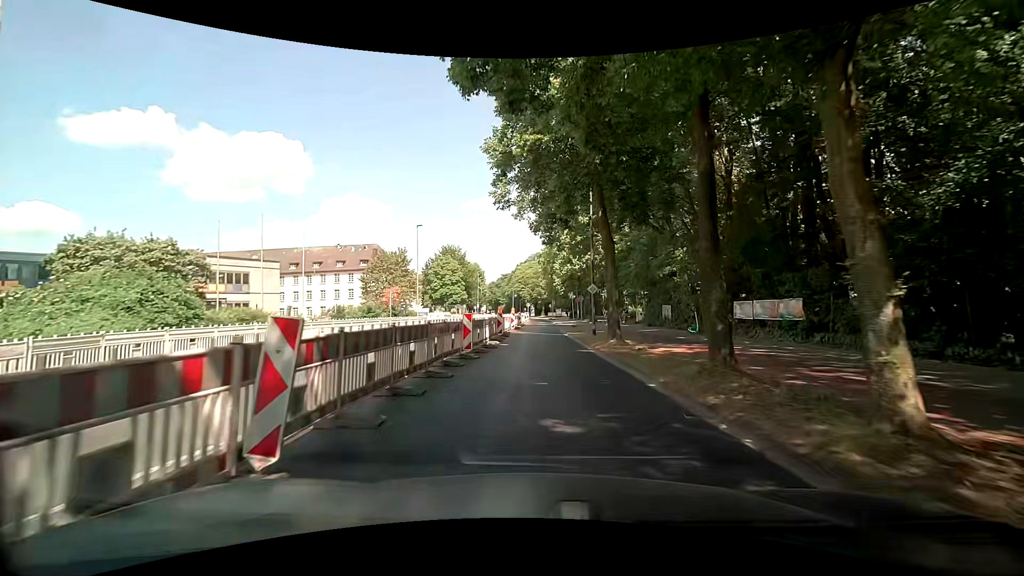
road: secondary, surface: asphalt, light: Day
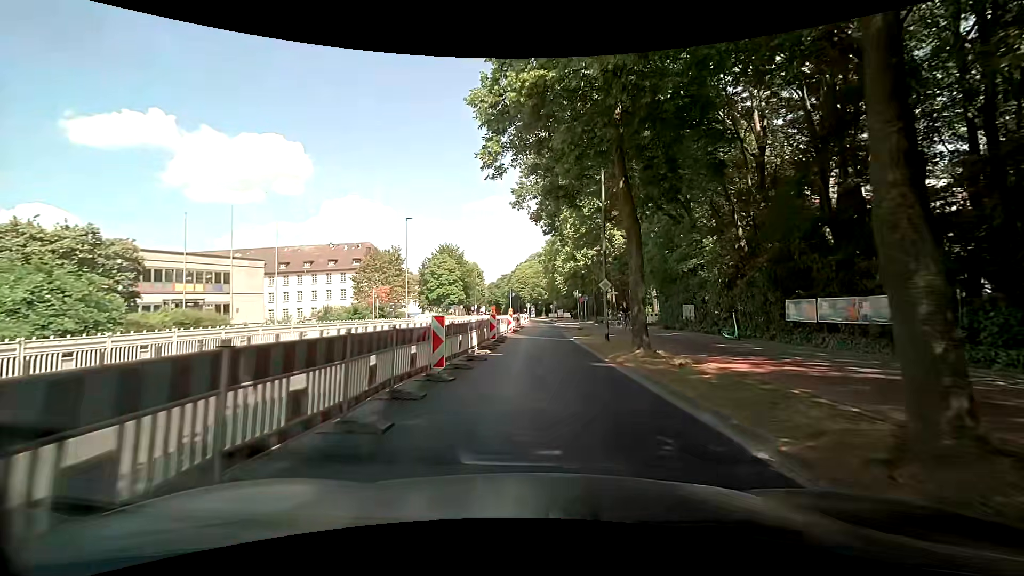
(+0.1, +4.5) m; +2°
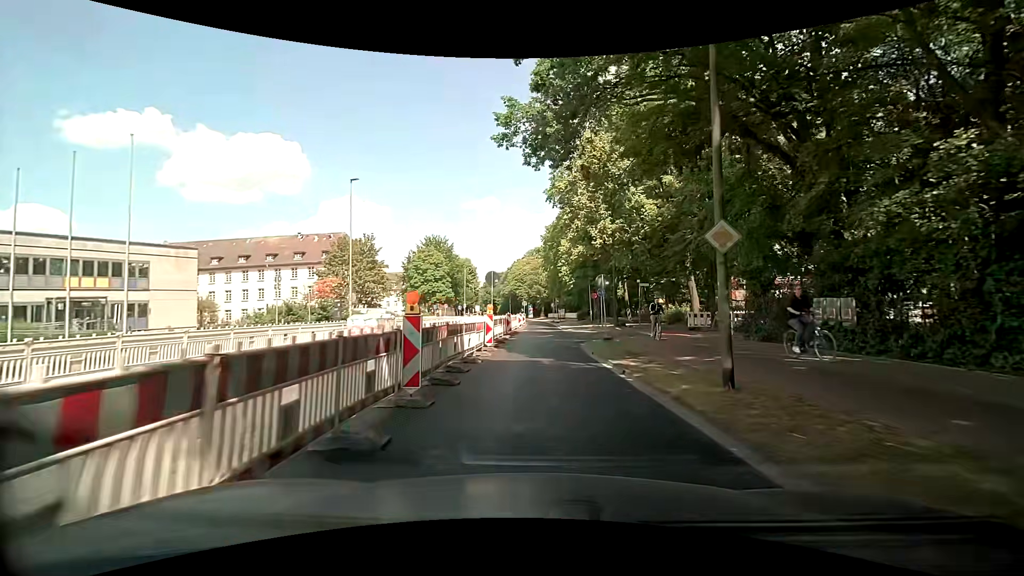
(-0.4, +13.6) m; -1°
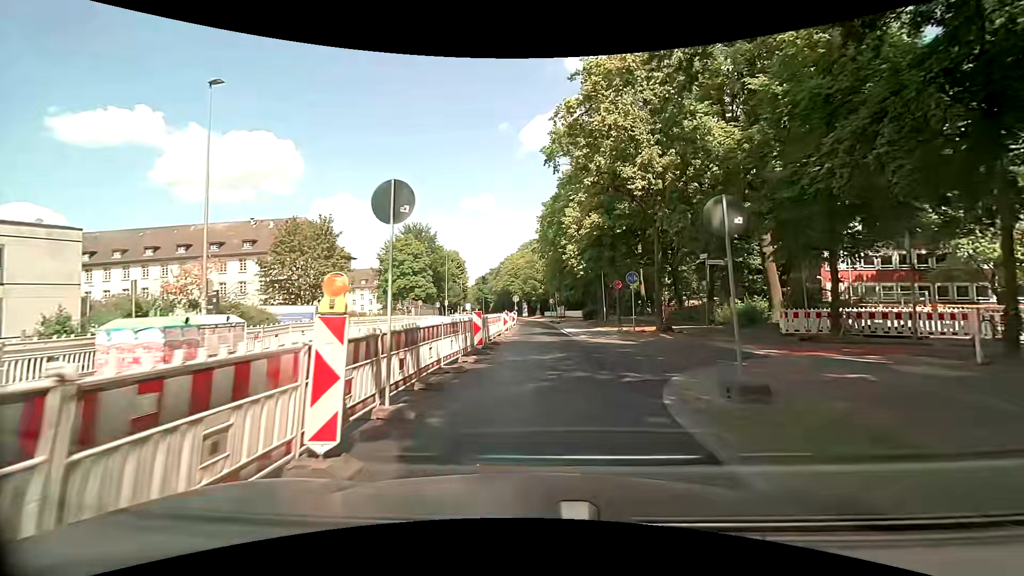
(0.0, +13.9) m; +1°
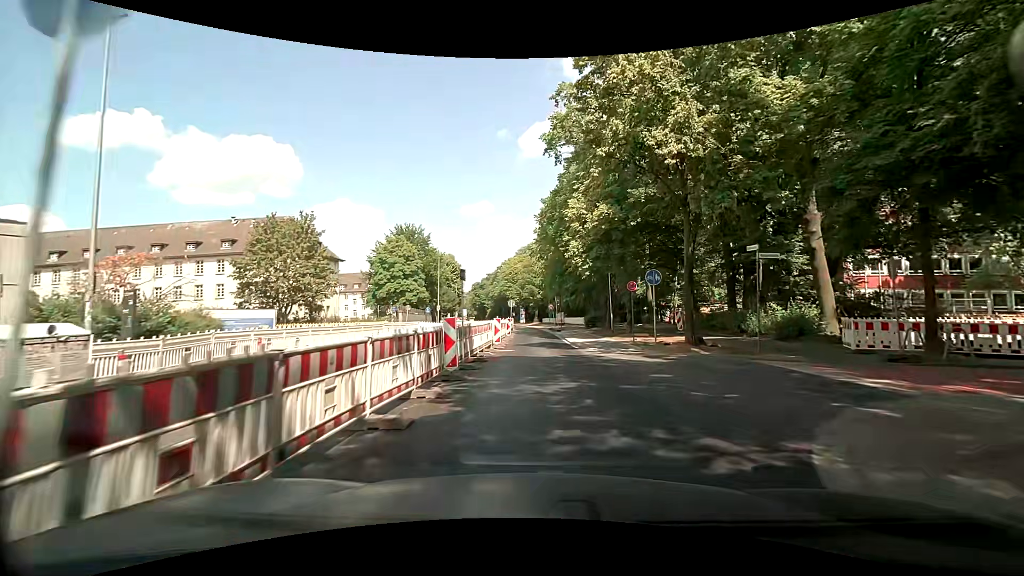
(0.0, +4.7) m; +1°
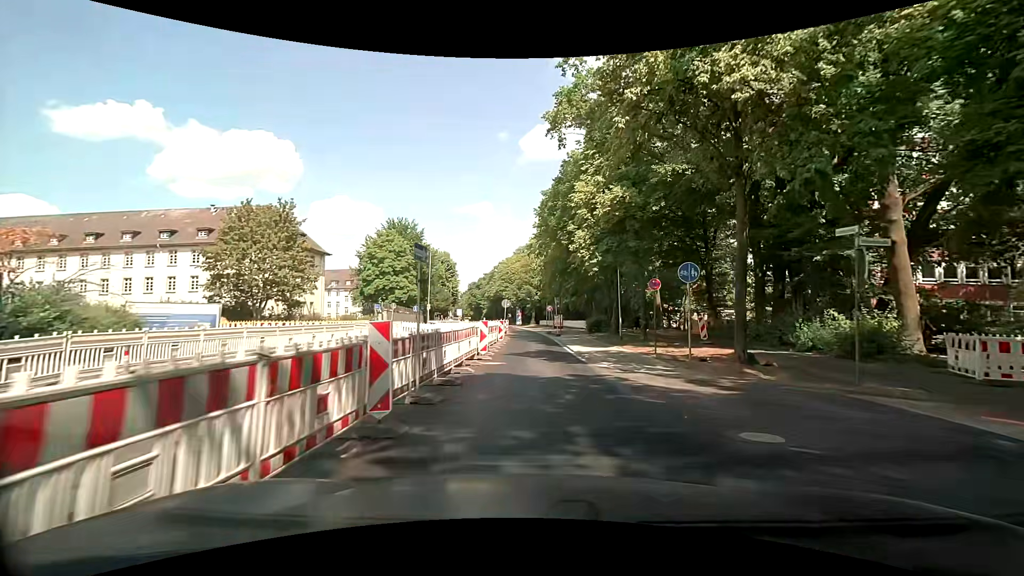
(0.0, +4.6) m; 0°
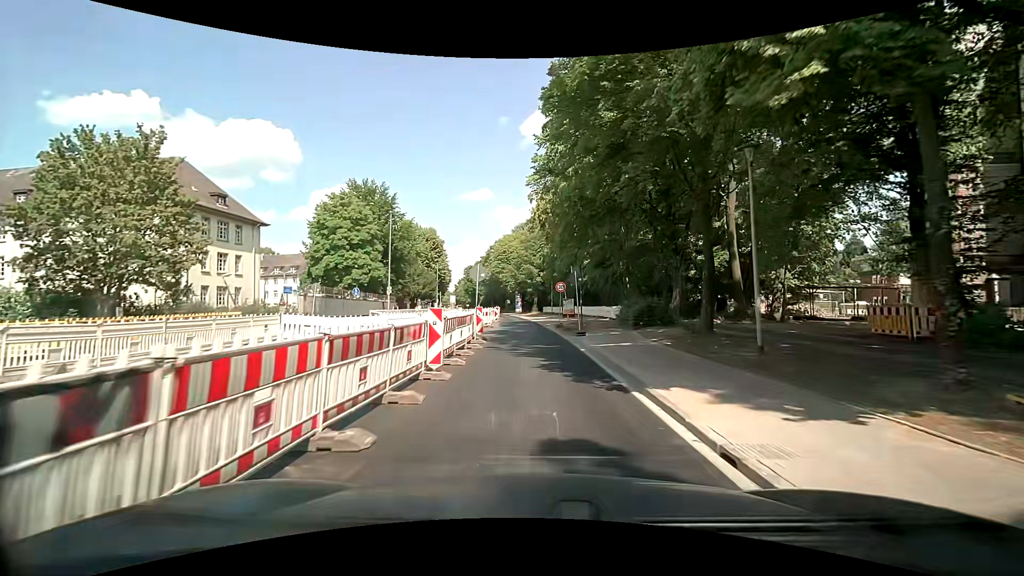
(-0.1, +18.5) m; 0°
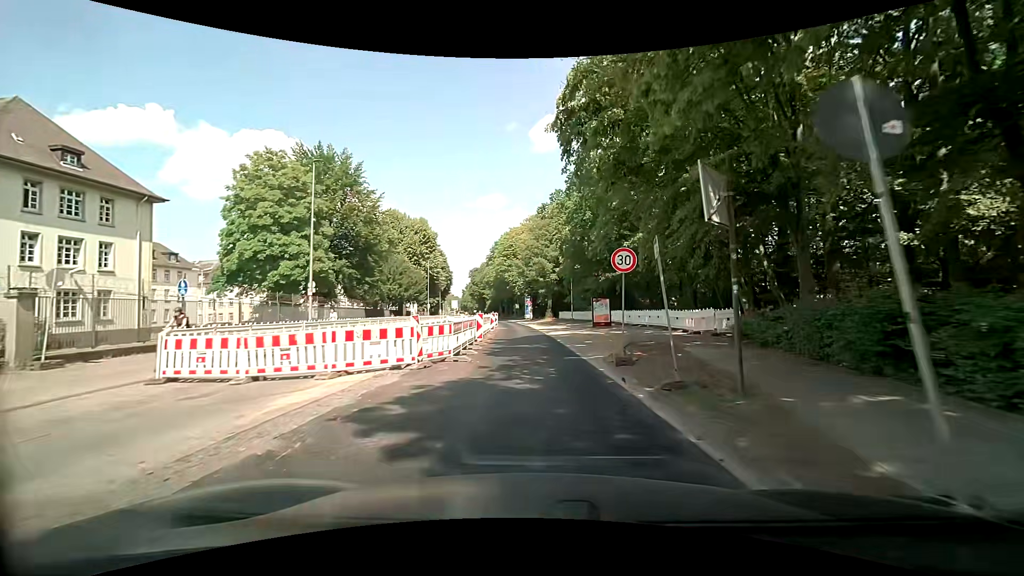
(-0.7, +18.8) m; -4°
(0, +10) (0, +20) (0, +30) (0, +40) (-1, +50) (-1, +60) (-2, +70) (-3, +80) (-4, +90) (-5, +100) m
